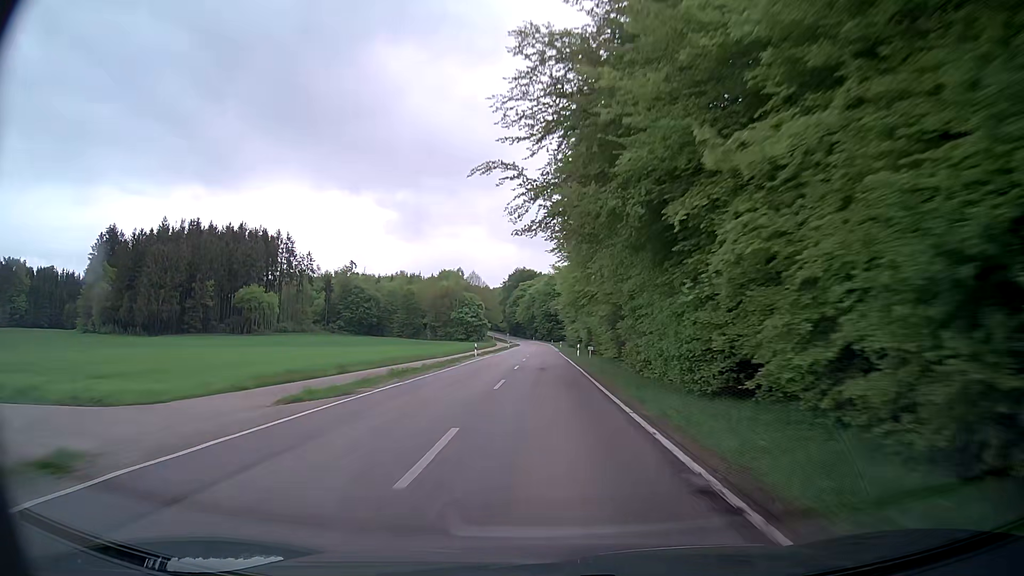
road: secondary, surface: asphalt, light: Day
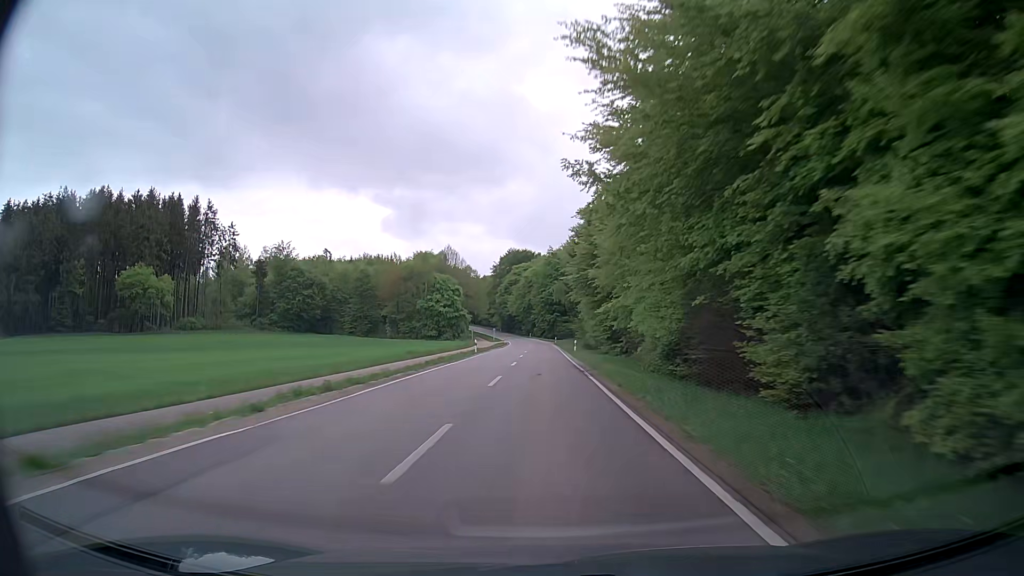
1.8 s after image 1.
(+0.4, +48.1) m; 0°
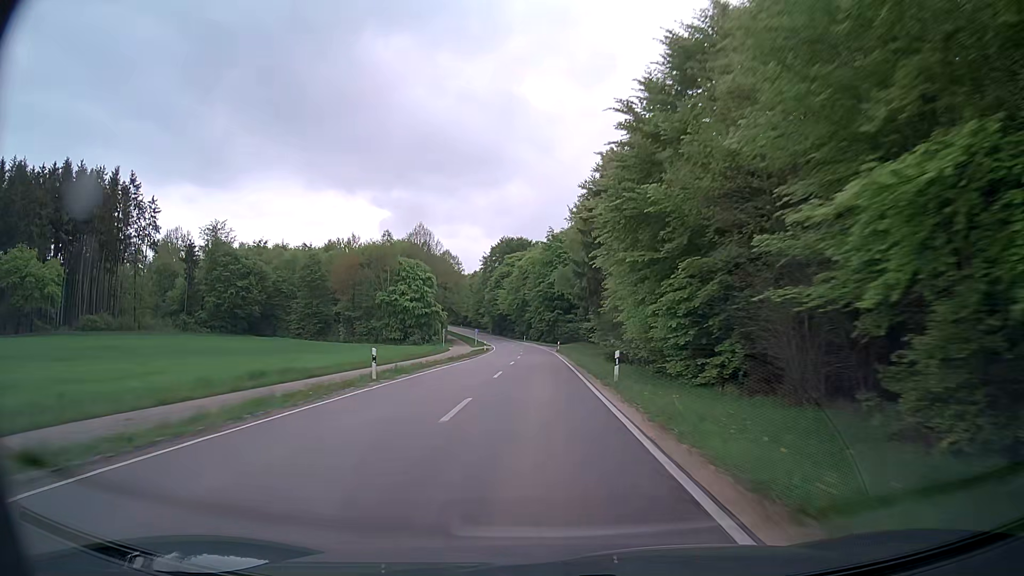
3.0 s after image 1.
(0.0, +31.3) m; 0°
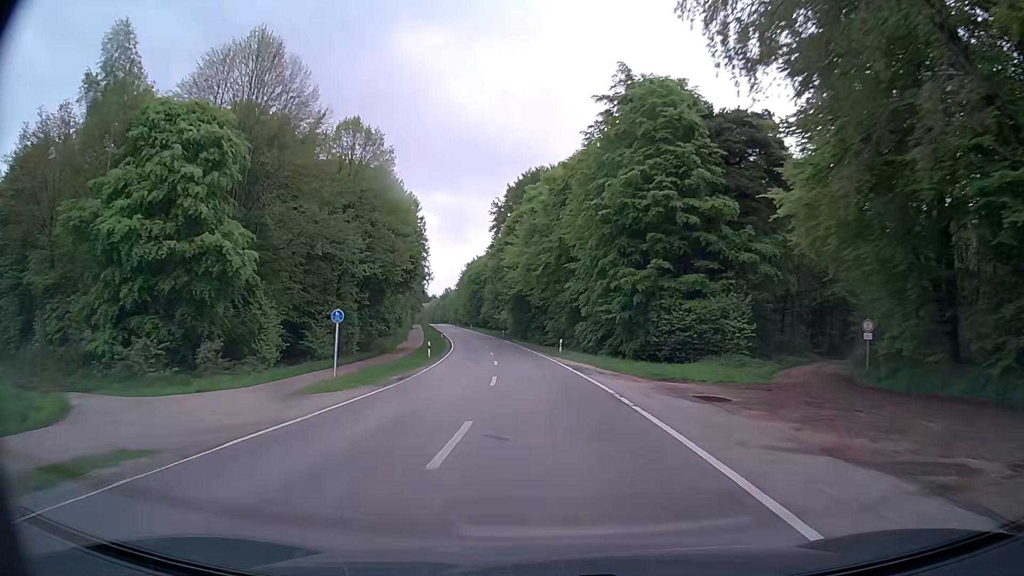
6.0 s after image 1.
(-1.2, +76.4) m; -3°
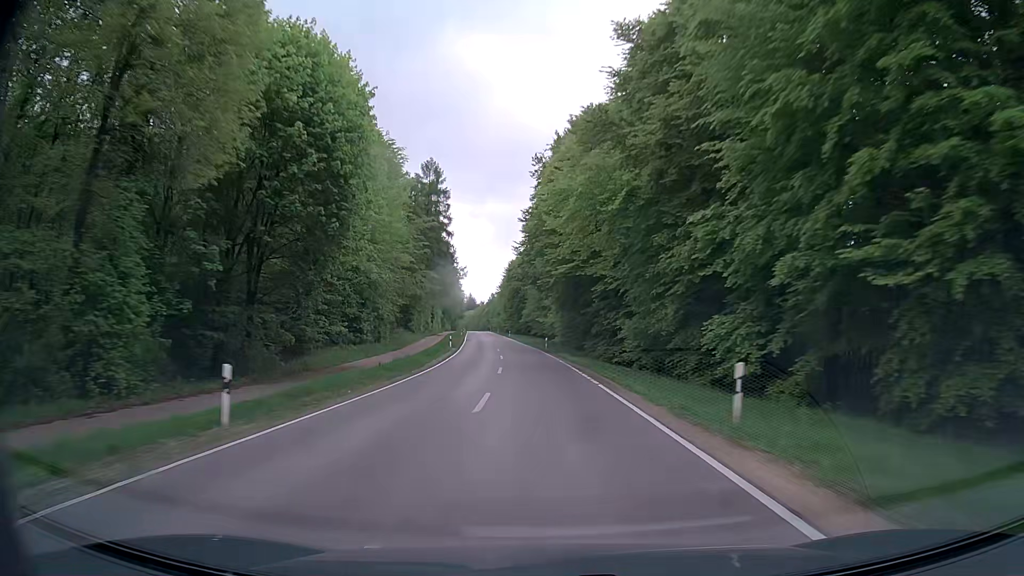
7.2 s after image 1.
(-1.3, +30.9) m; -5°
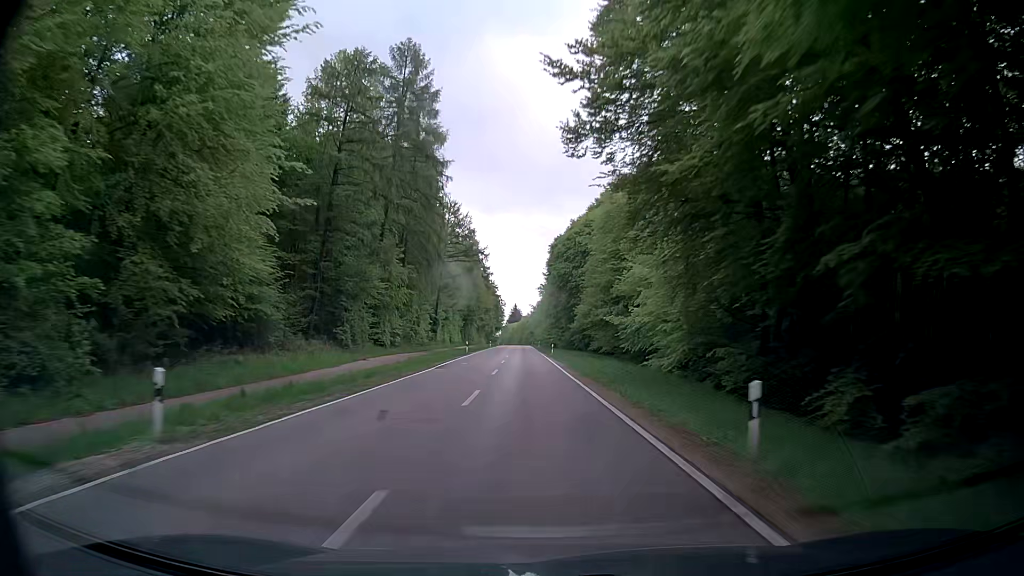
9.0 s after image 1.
(-1.9, +46.9) m; -5°
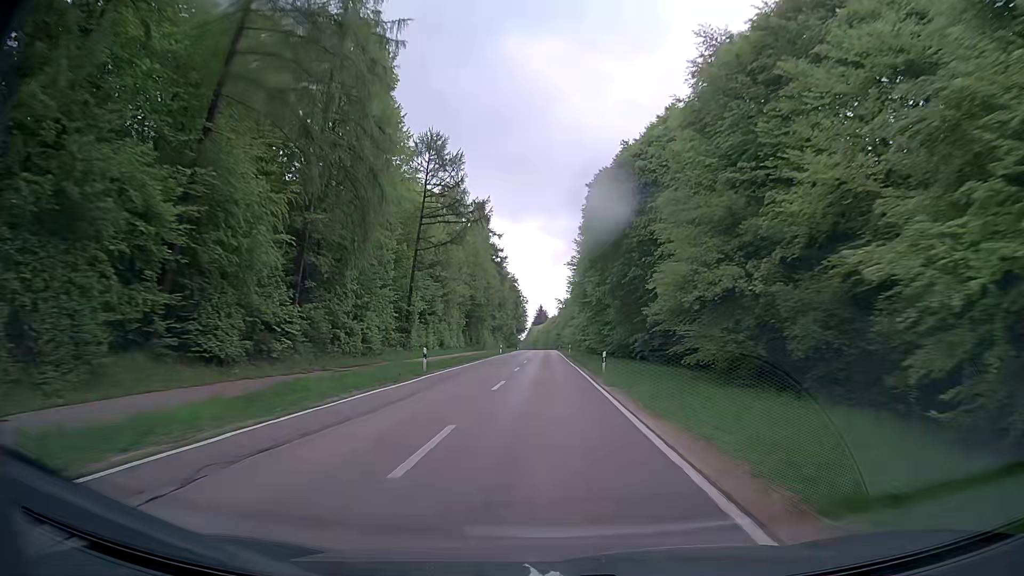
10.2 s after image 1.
(-0.3, +31.6) m; -2°
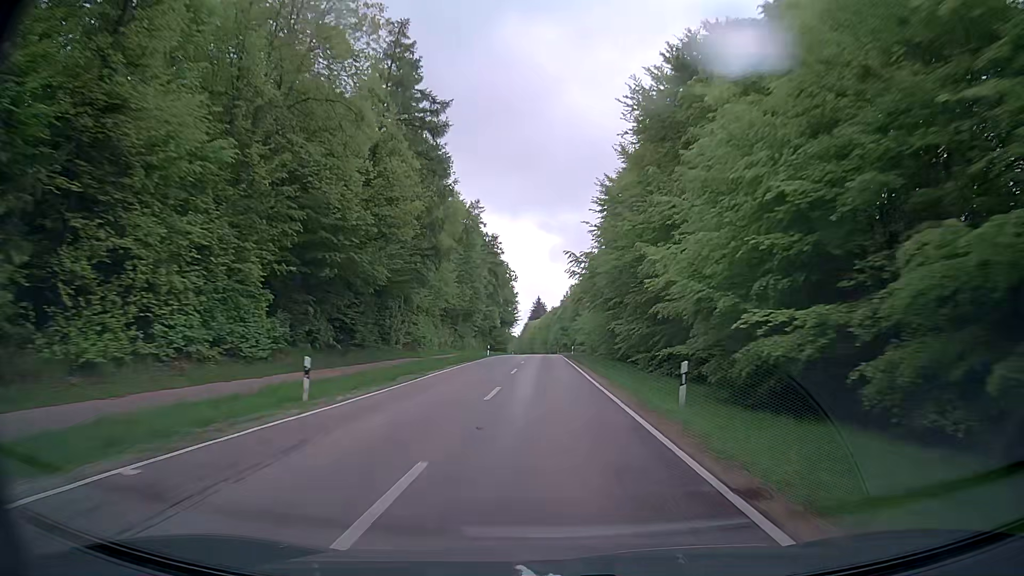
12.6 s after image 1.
(-0.4, +63.7) m; 0°
(0, +10) (0, +20) (0, +30) (0, +40) (-1, +50) (-1, +60) (-1, +70) (-1, +80) (-1, +90) (-1, +100) m
